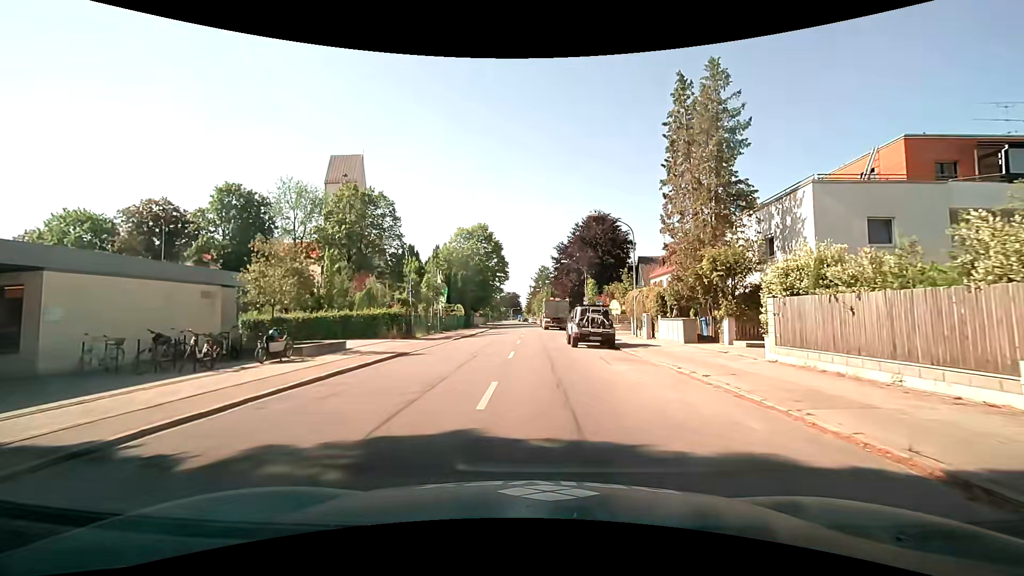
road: secondary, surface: asphalt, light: Day
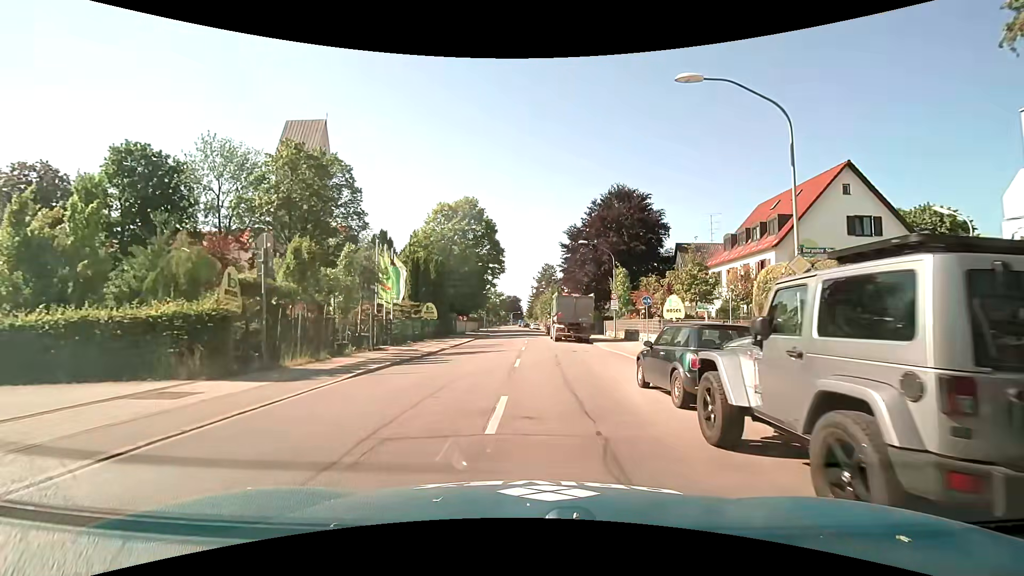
(+0.1, +19.2) m; +1°
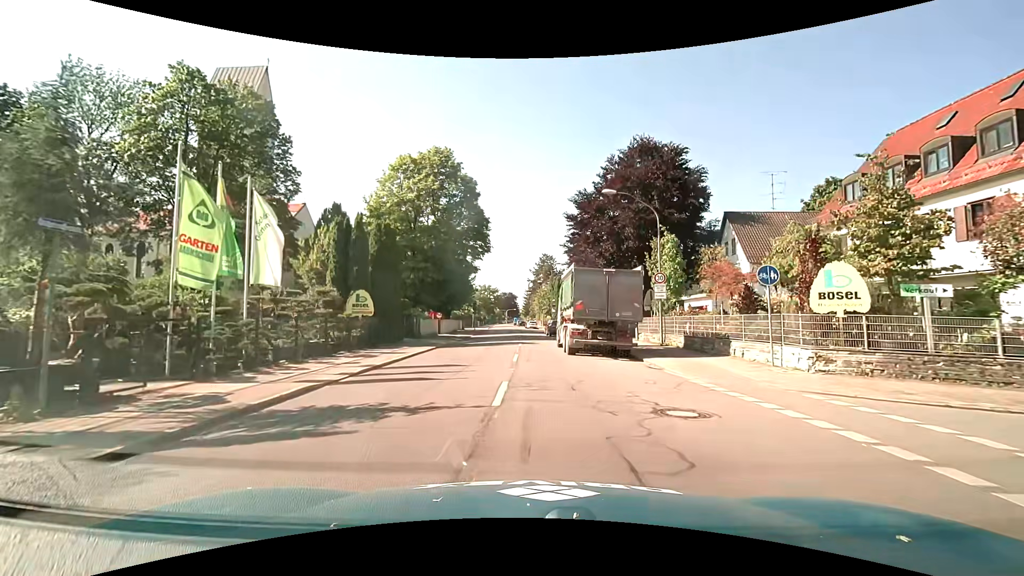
(+0.1, +16.3) m; 0°
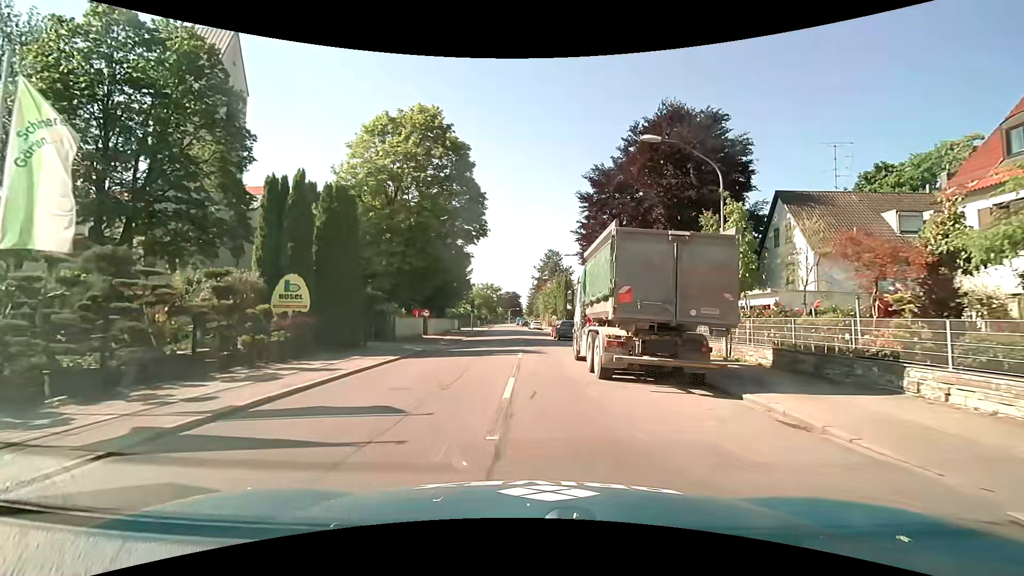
(0.0, +8.0) m; -1°
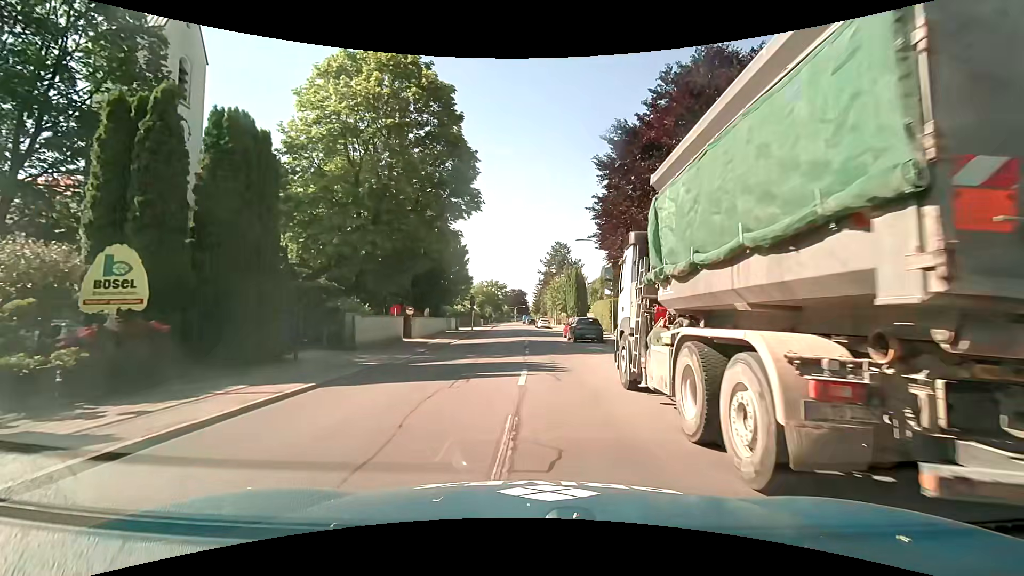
(0.0, +8.0) m; -1°
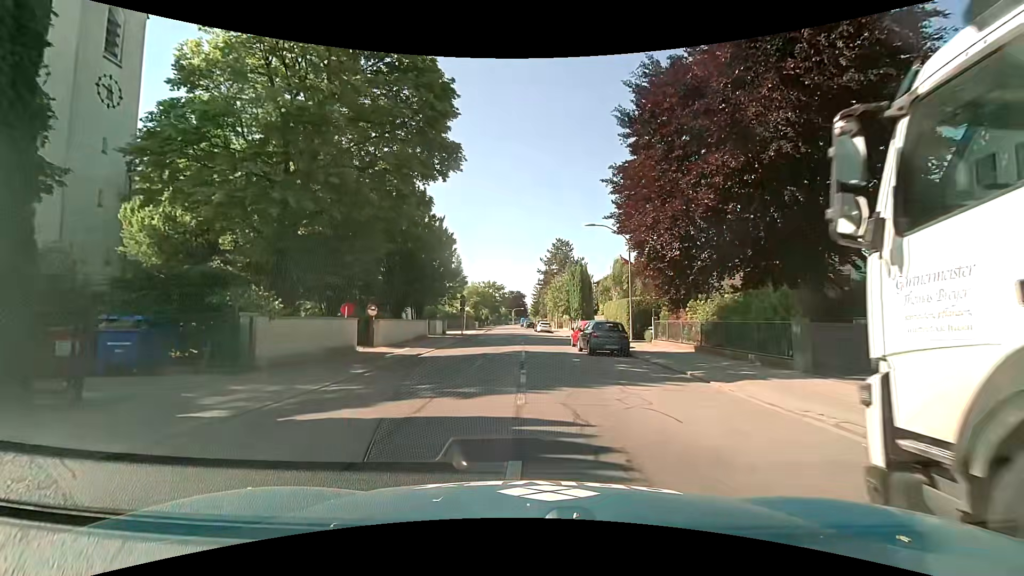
(0.0, +8.0) m; 0°
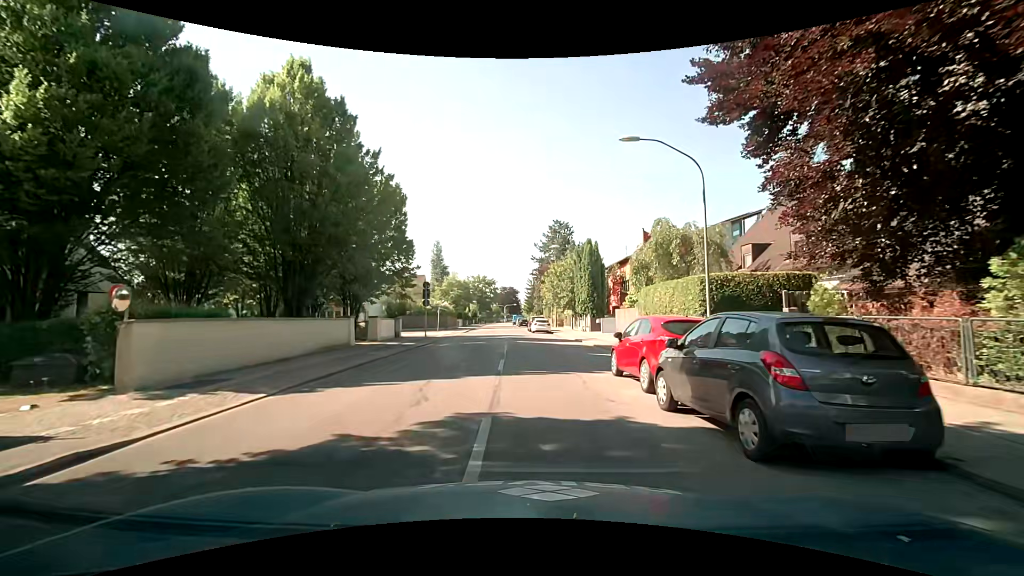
(+0.2, +16.0) m; +1°
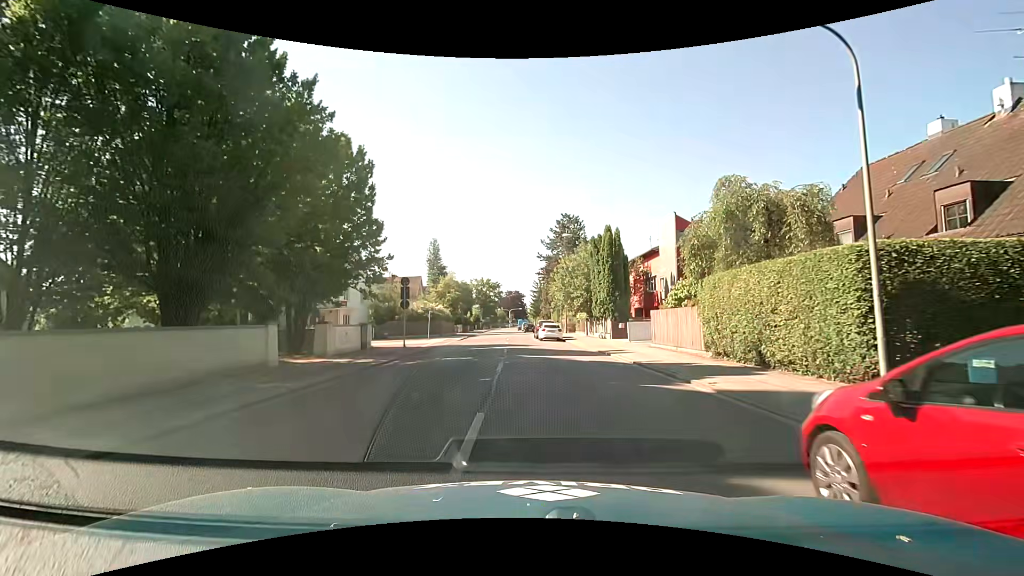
(-0.1, +8.5) m; -1°
(0, +10) (0, +20) (-1, +30) (-1, +40) (-1, +50) (-2, +60) (-2, +70) (-3, +80) (-3, +90) (-4, +100) m
